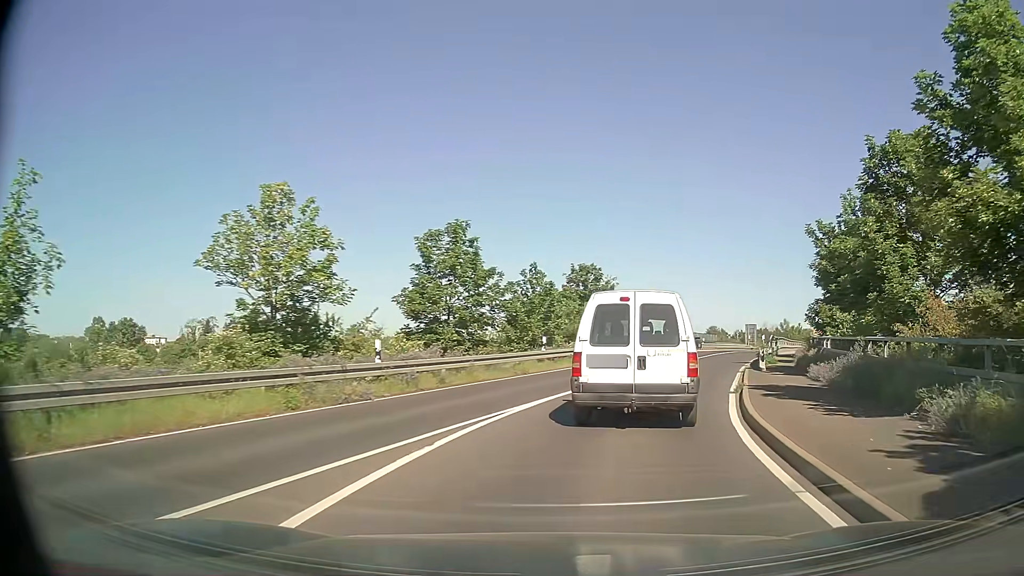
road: secondary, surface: asphalt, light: Day
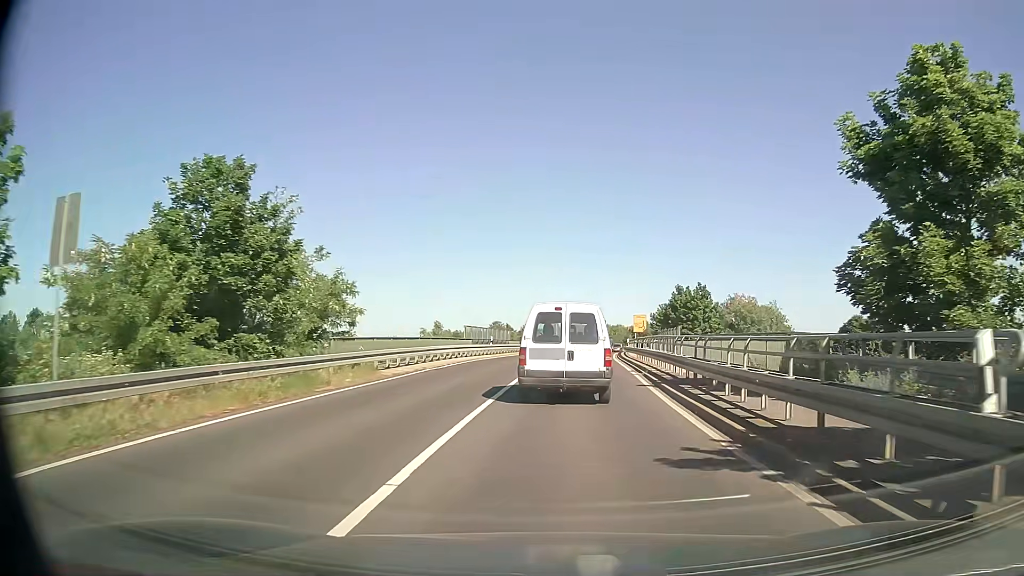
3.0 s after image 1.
(+5.5, +27.7) m; +18°
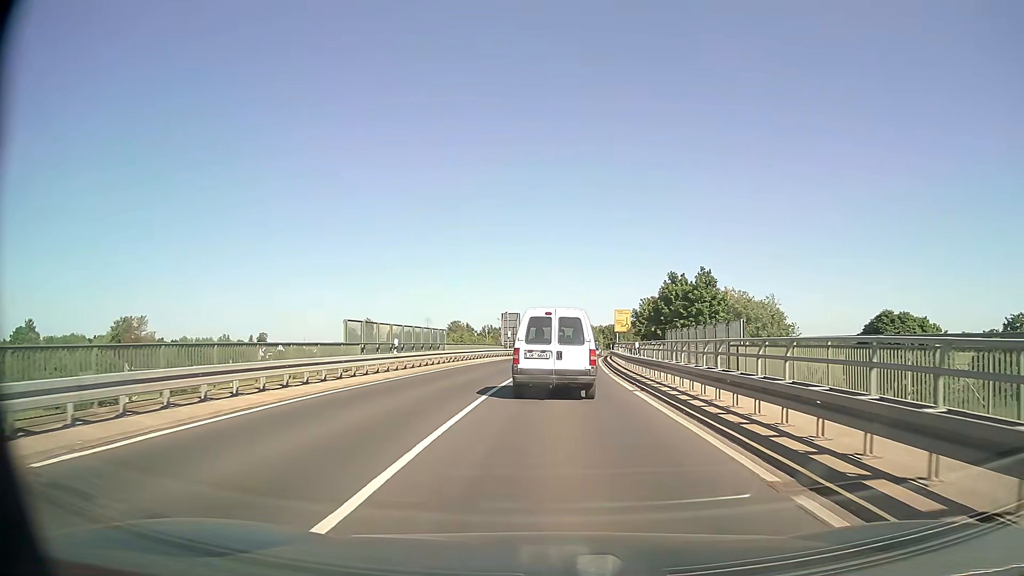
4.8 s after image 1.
(+0.7, +19.3) m; +3°
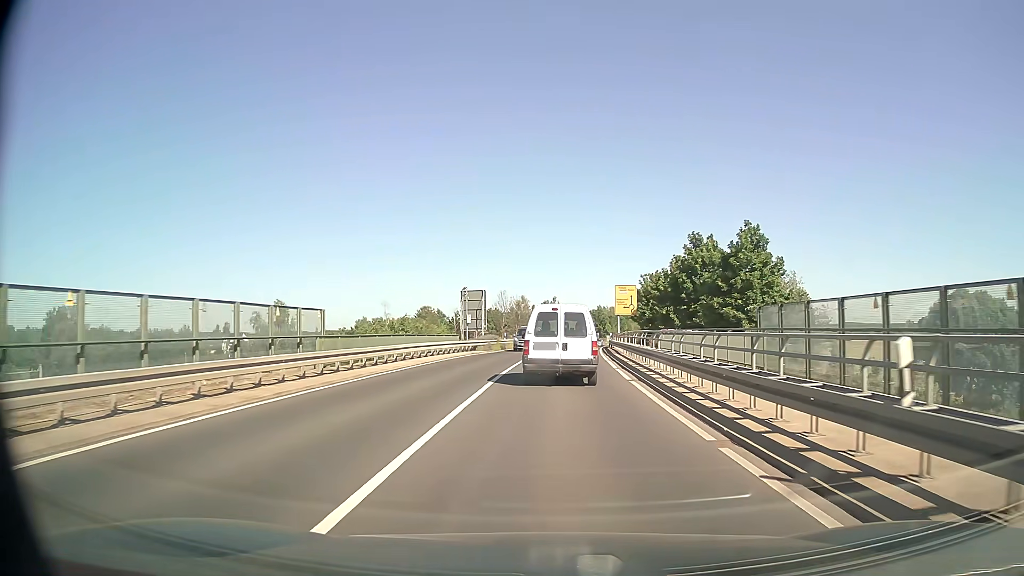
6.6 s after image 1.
(+0.3, +20.2) m; +2°
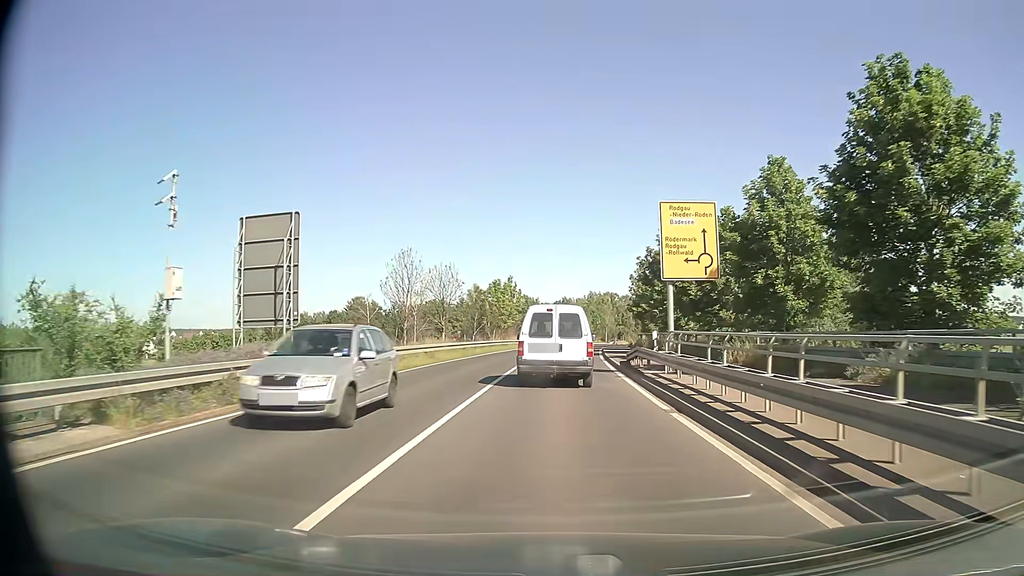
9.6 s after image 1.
(+1.0, +36.0) m; +3°
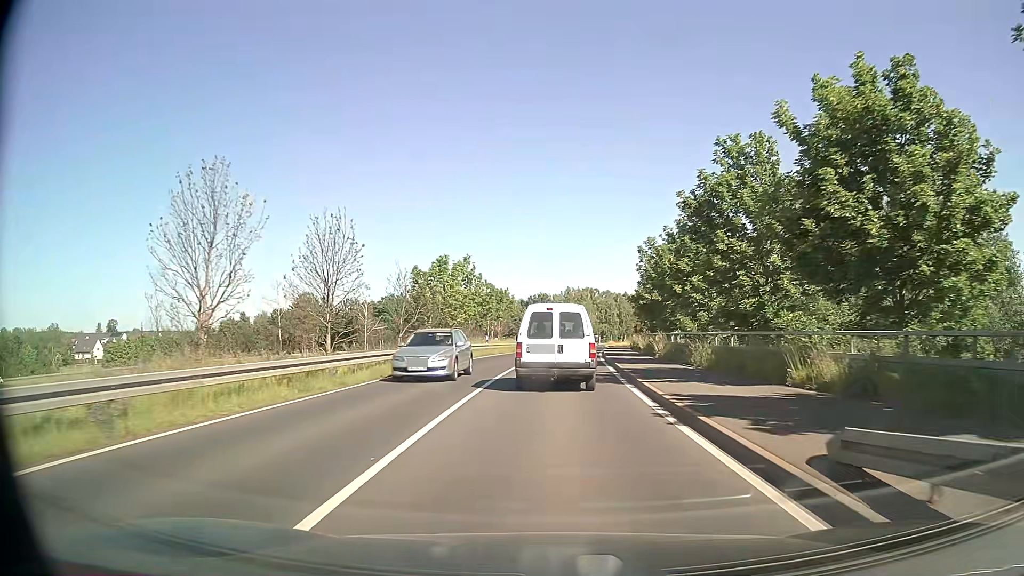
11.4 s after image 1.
(+0.4, +21.6) m; +2°
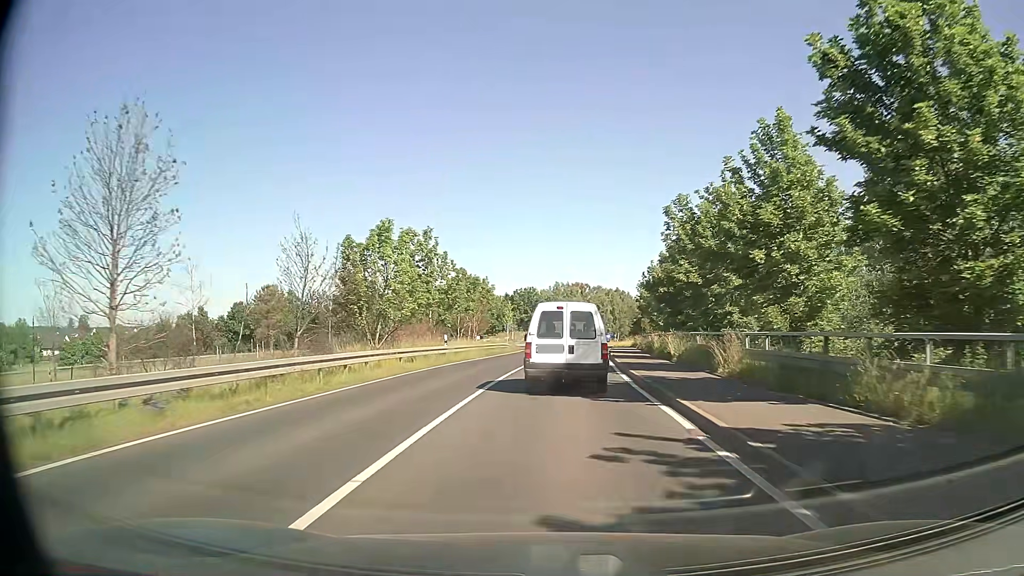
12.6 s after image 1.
(+0.2, +14.2) m; +1°
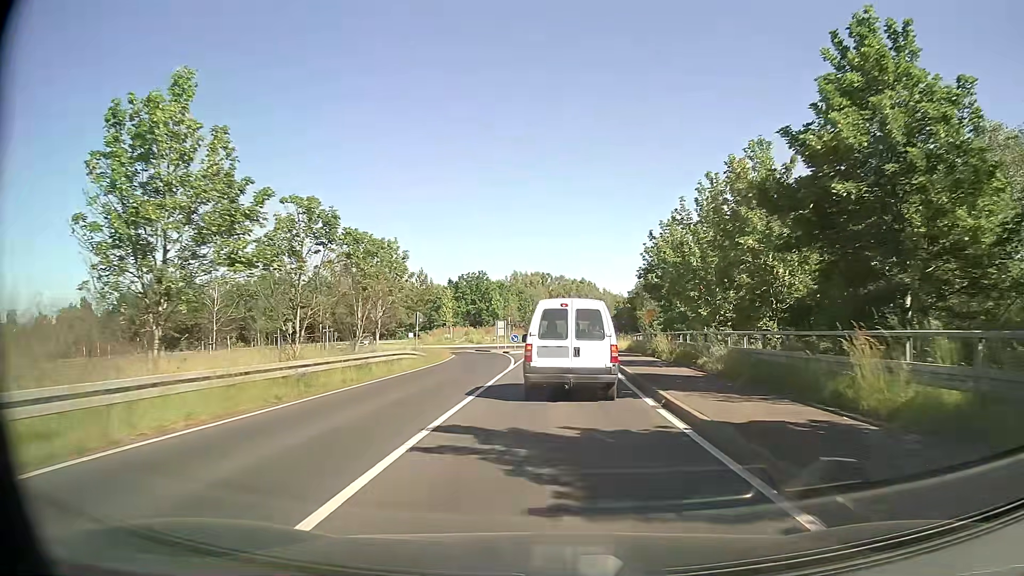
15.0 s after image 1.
(+0.9, +28.1) m; +4°
(0, +10) (0, +20) (0, +30) (+1, +40) (0, +50) (0, +60) (+2, +70) (+5, +79) (+2, +89) (-7, +93) m
